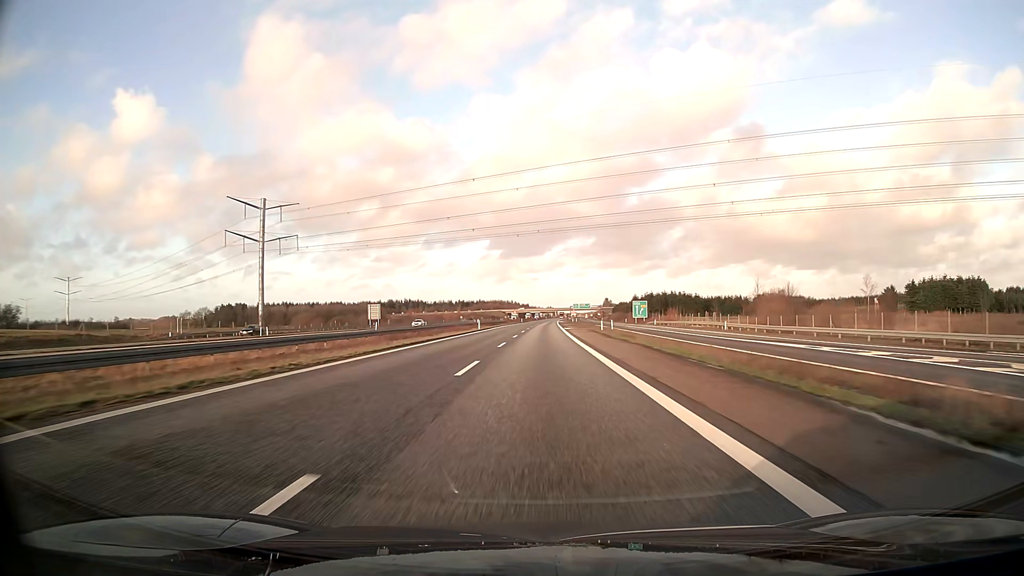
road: motorway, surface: asphalt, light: Day
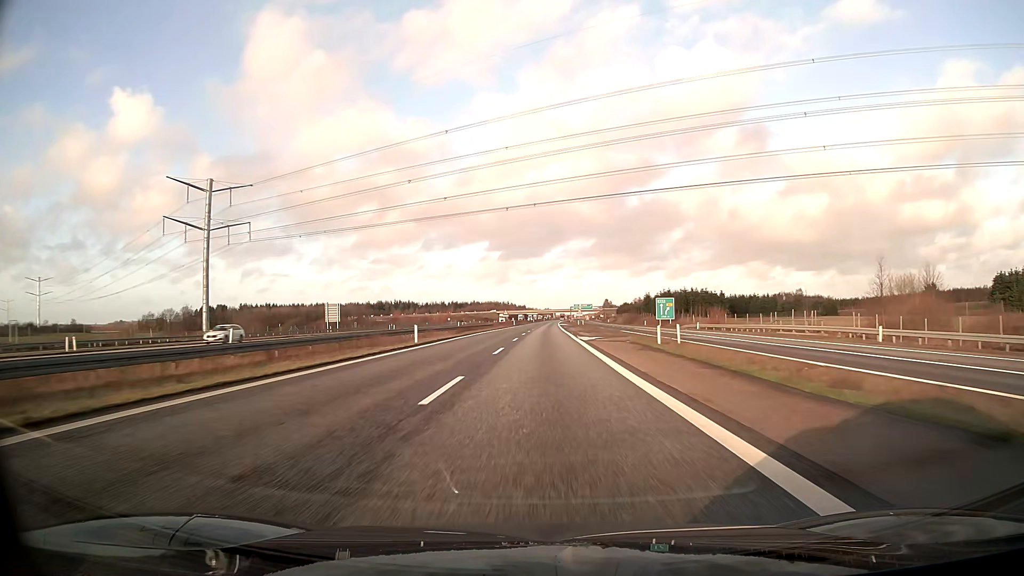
(0.0, +34.8) m; 0°
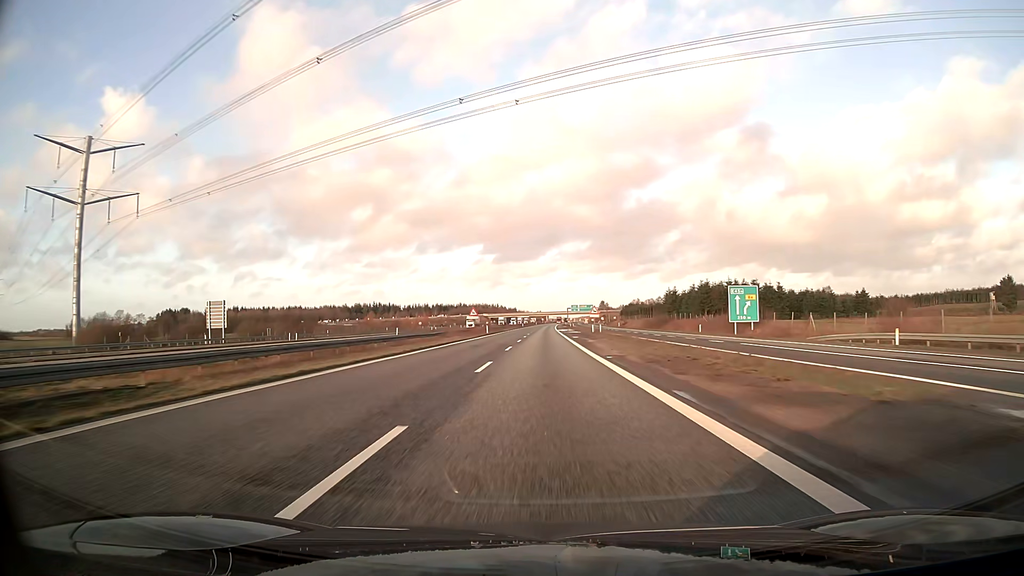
(+0.3, +52.2) m; +1°
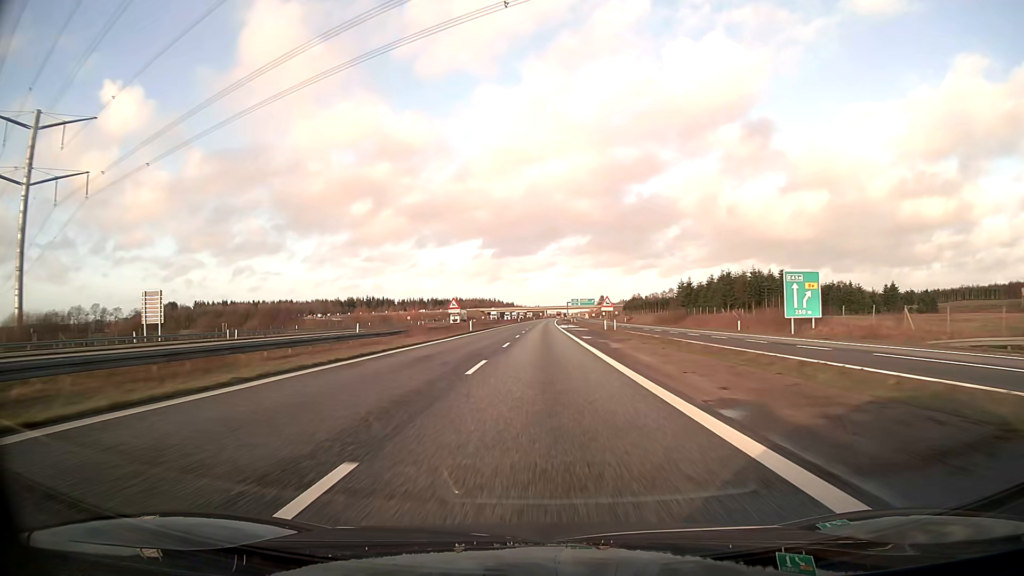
(+0.1, +17.4) m; 0°
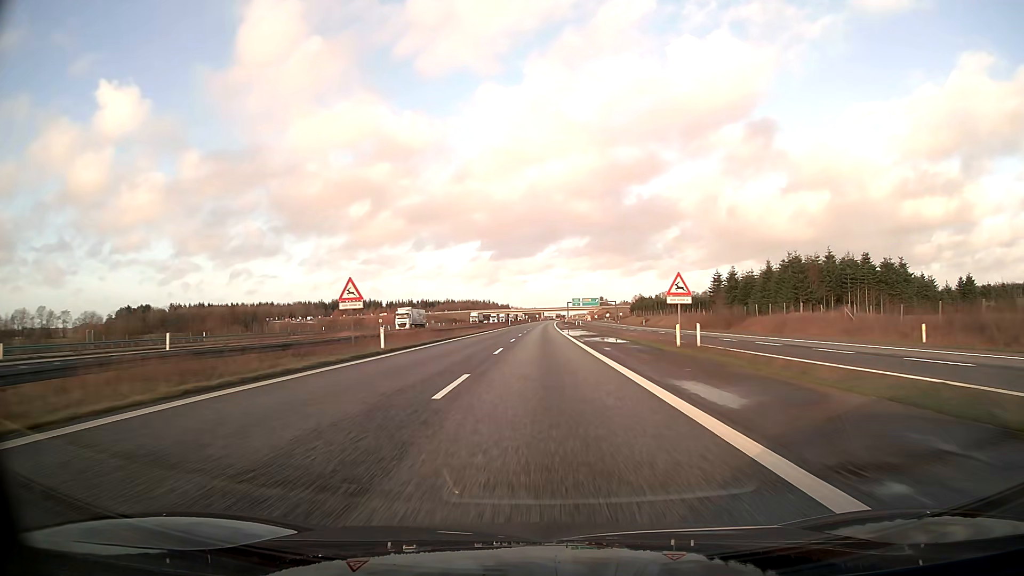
(+0.1, +34.8) m; 0°
(0, +10) (0, +20) (0, +30) (0, +40) (0, +50) (0, +60) (0, +70) (0, +80) (0, +90) (0, +100) m
